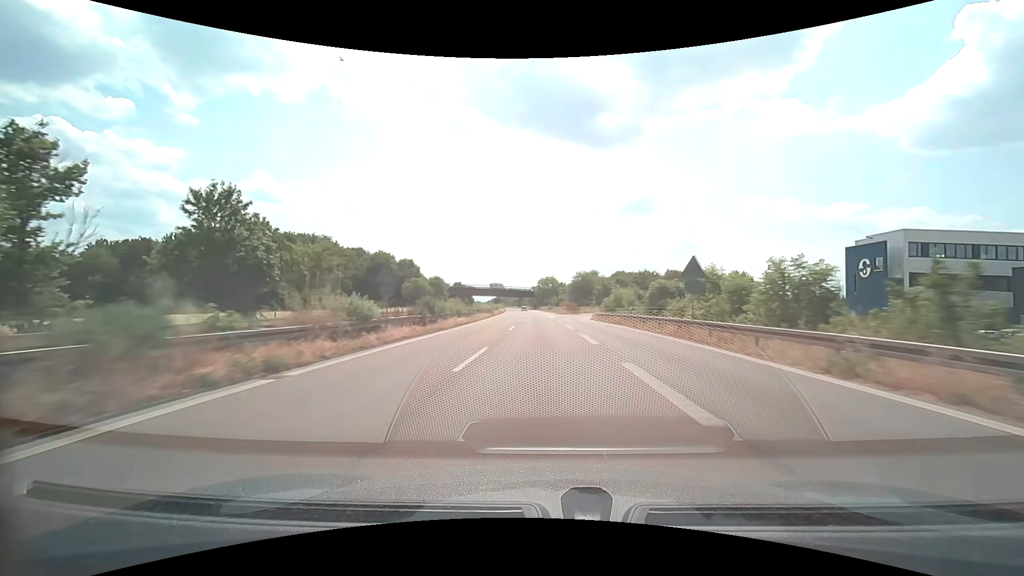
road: trunk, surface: asphalt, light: Day
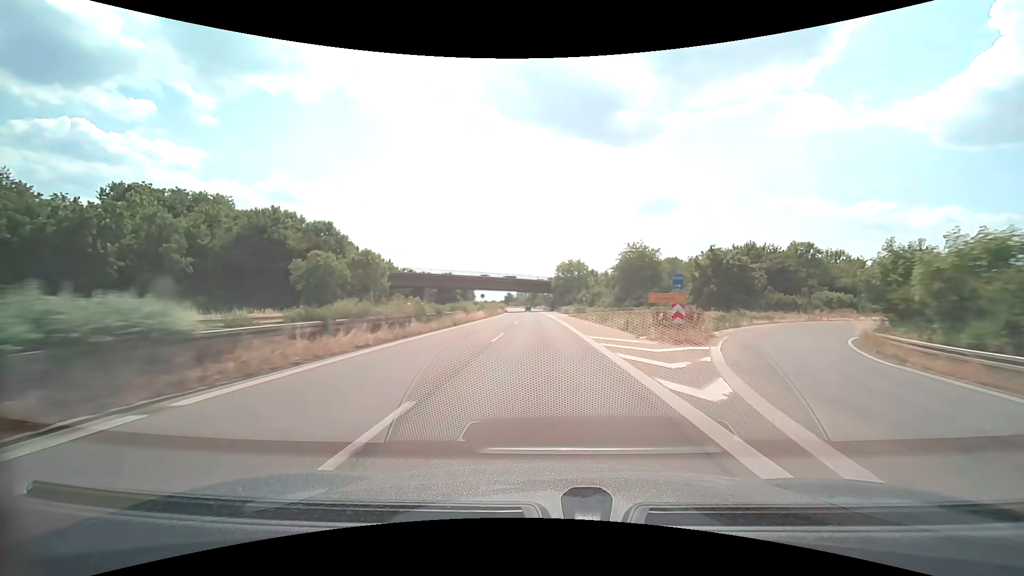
(-1.0, +63.4) m; -2°
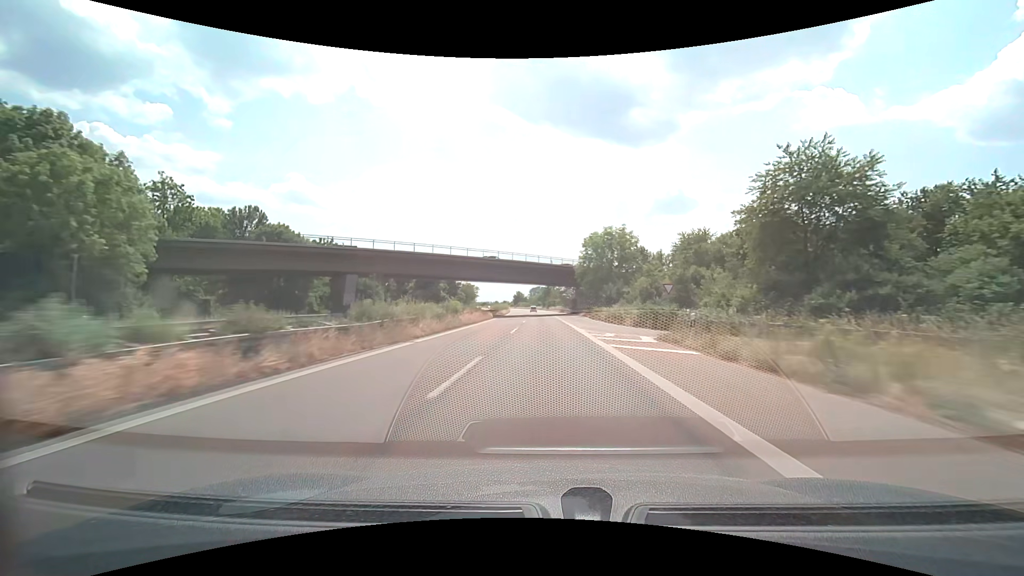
(-0.8, +47.6) m; -2°
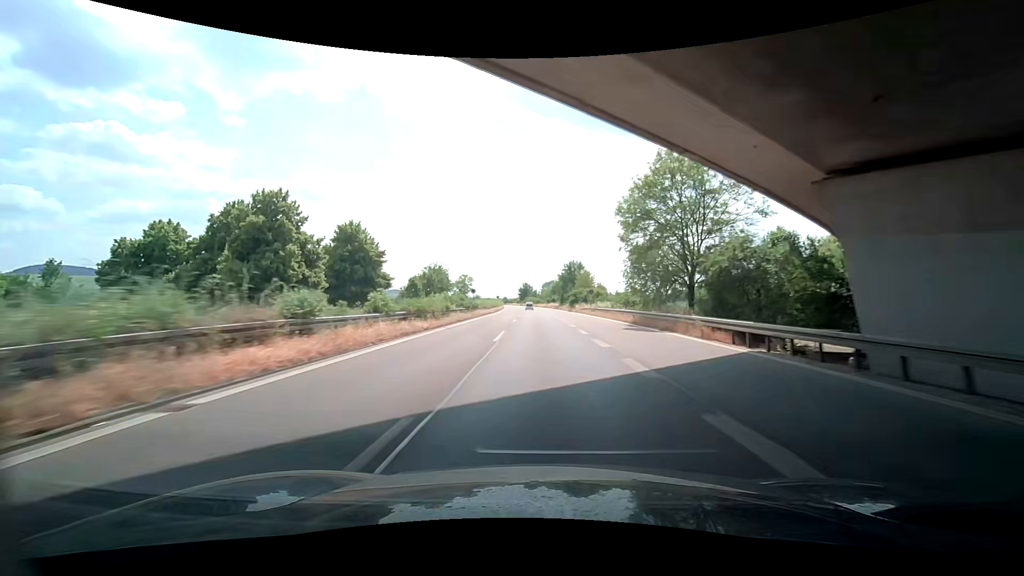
(-0.9, +79.3) m; -2°
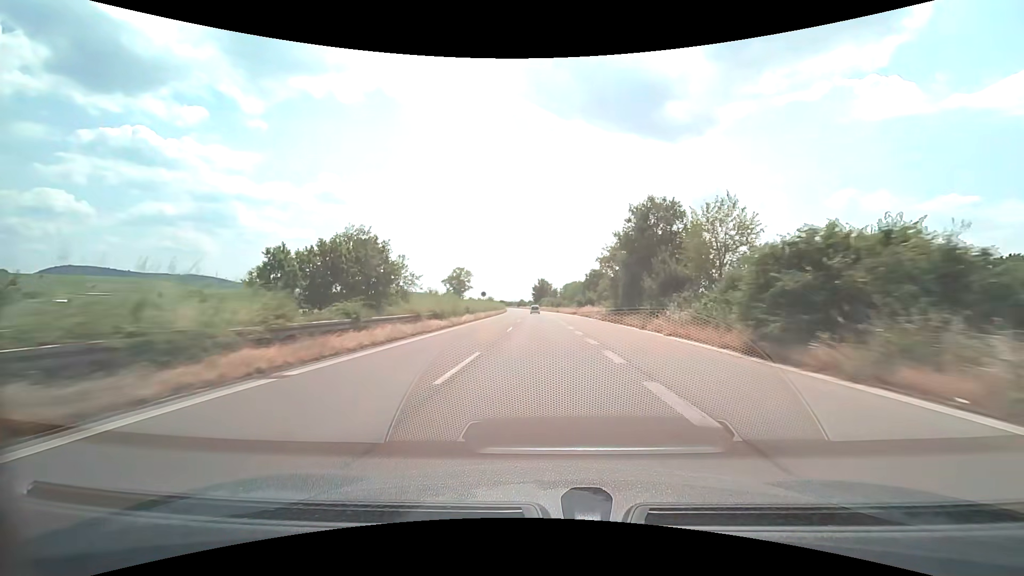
(-0.8, +63.3) m; -2°
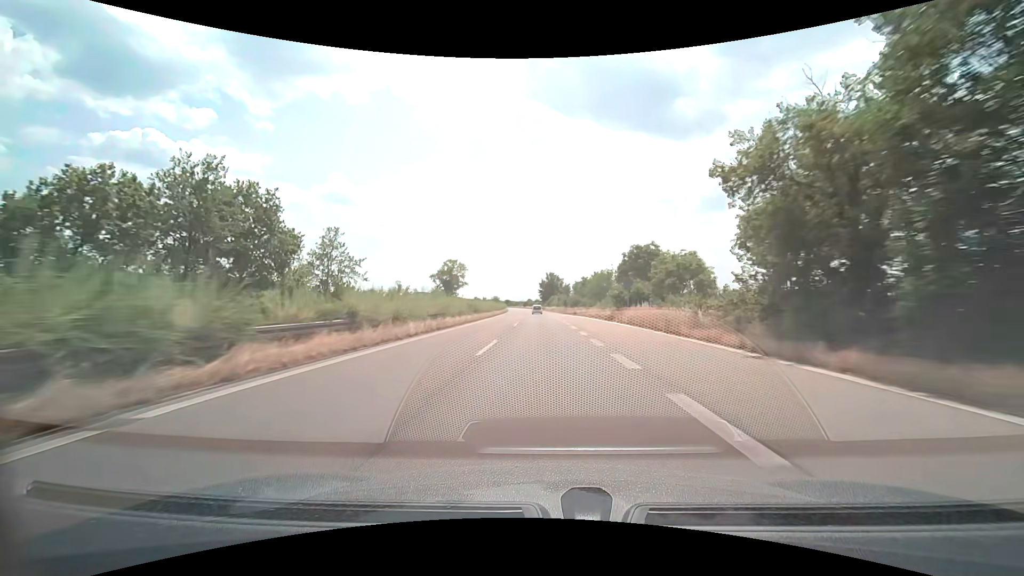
(-0.2, +31.1) m; -1°
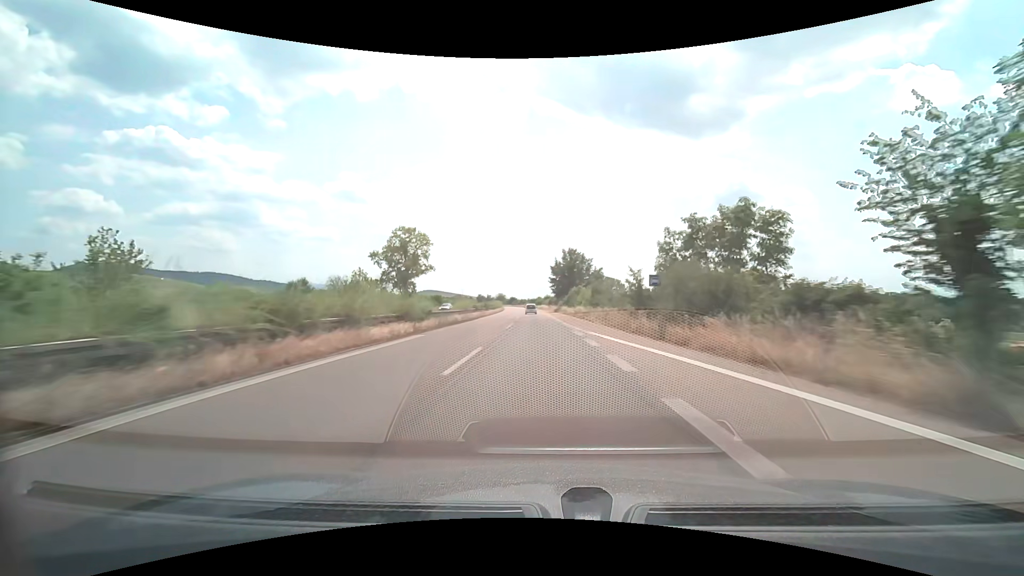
(-0.7, +60.2) m; -1°
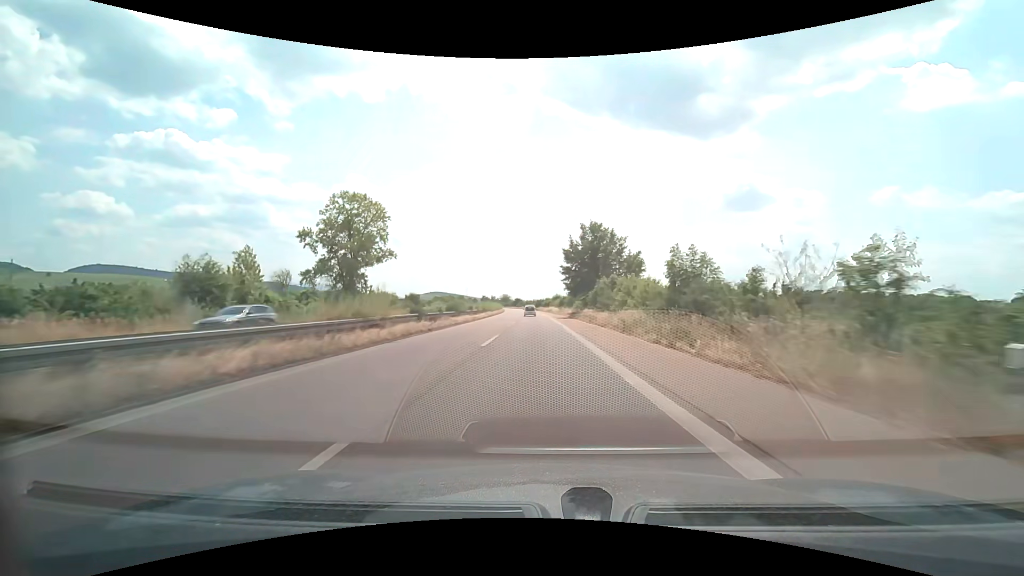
(-0.2, +29.3) m; -1°
(0, +10) (0, +20) (0, +30) (0, +40) (-1, +50) (-1, +60) (-1, +70) (-2, +80) (-2, +90) (-3, +100) m
